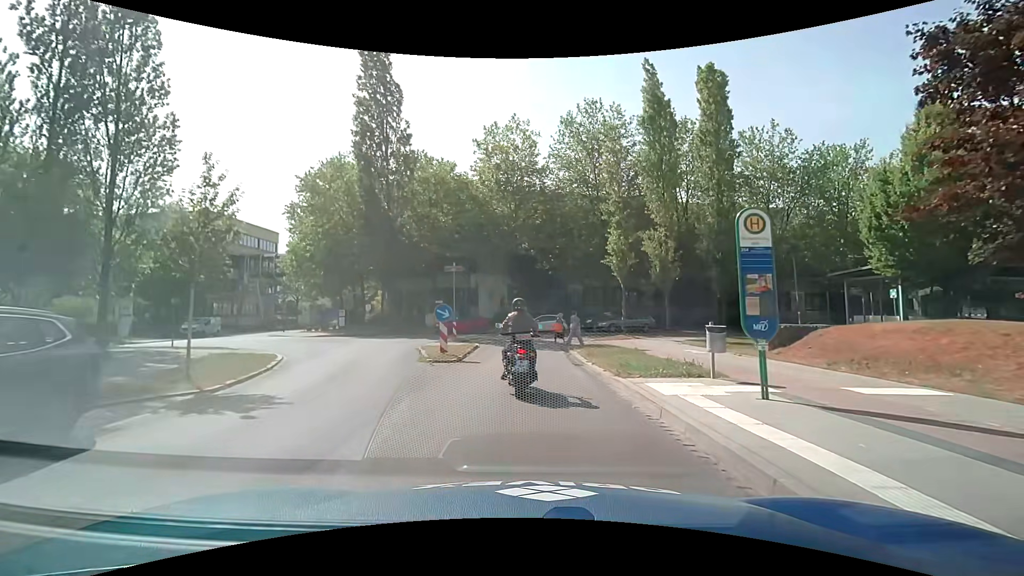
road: residential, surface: asphalt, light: Day
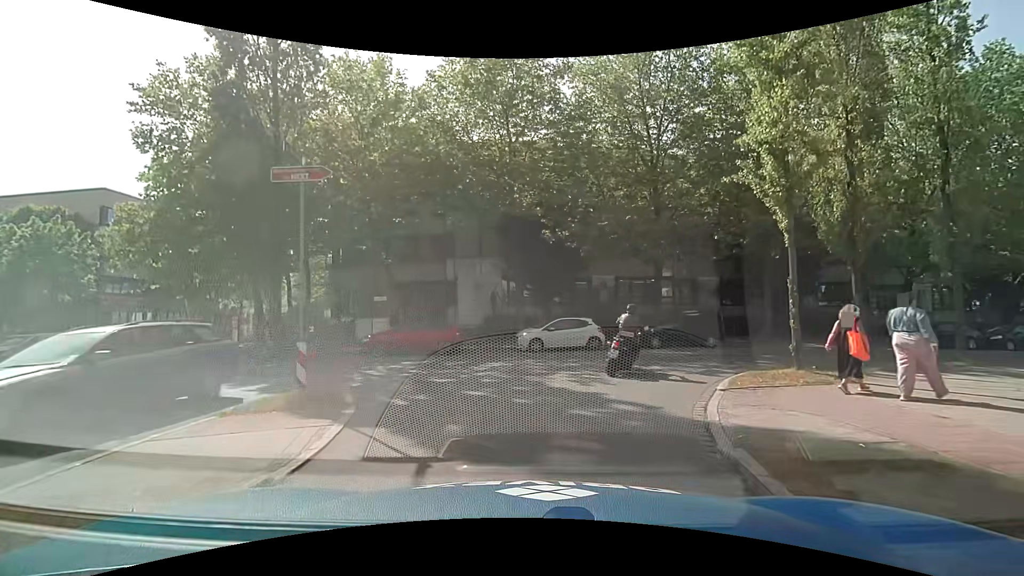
(0.0, +17.8) m; -1°
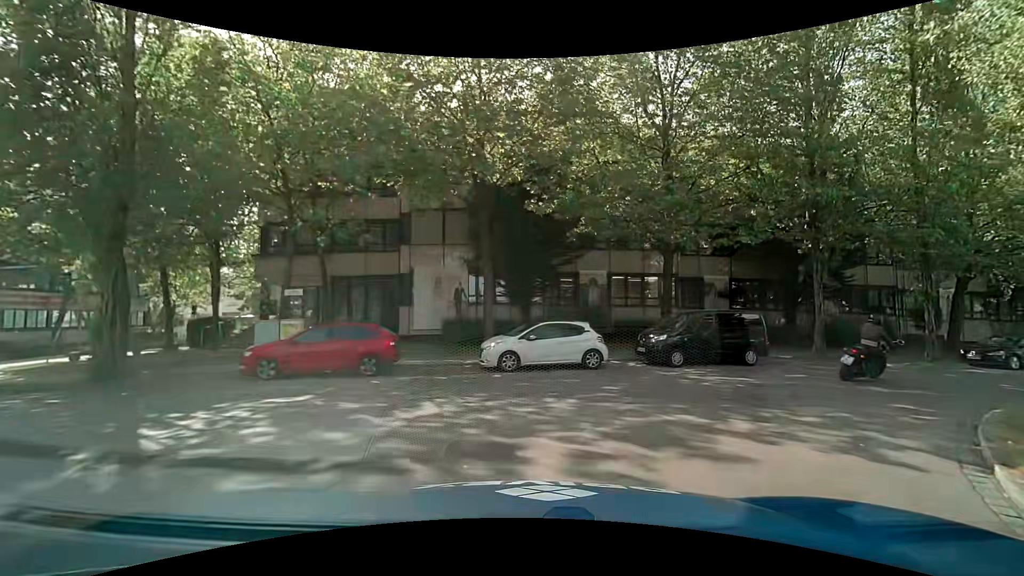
(+0.1, +6.7) m; +1°
(+3, +9) (+11, +15) (+21, +17) (+31, +20) (+41, +22) (+50, +24) (+60, +26) (+70, +29) (+80, +31) (+89, +33) m
